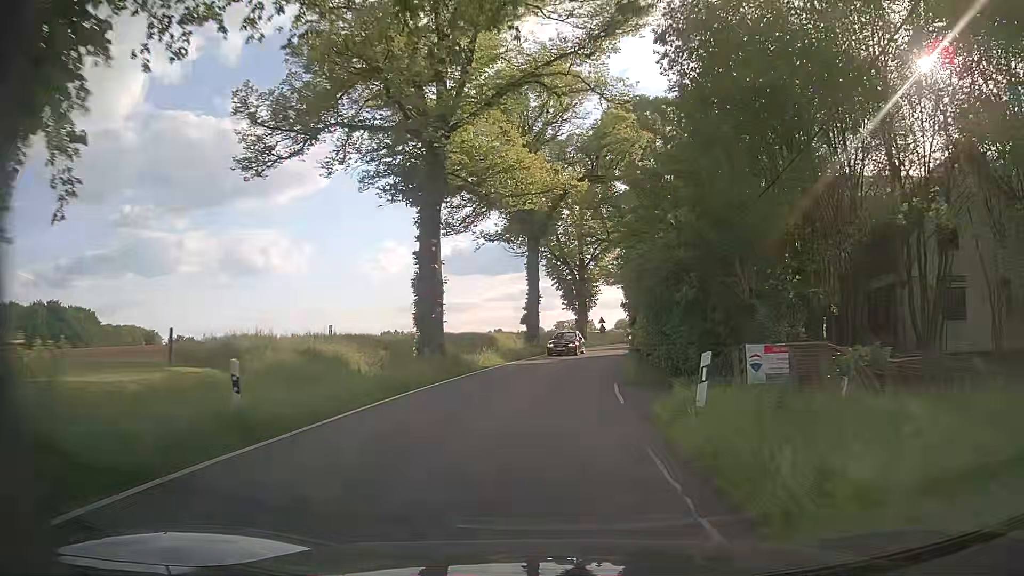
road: tertiary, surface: asphalt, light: Day
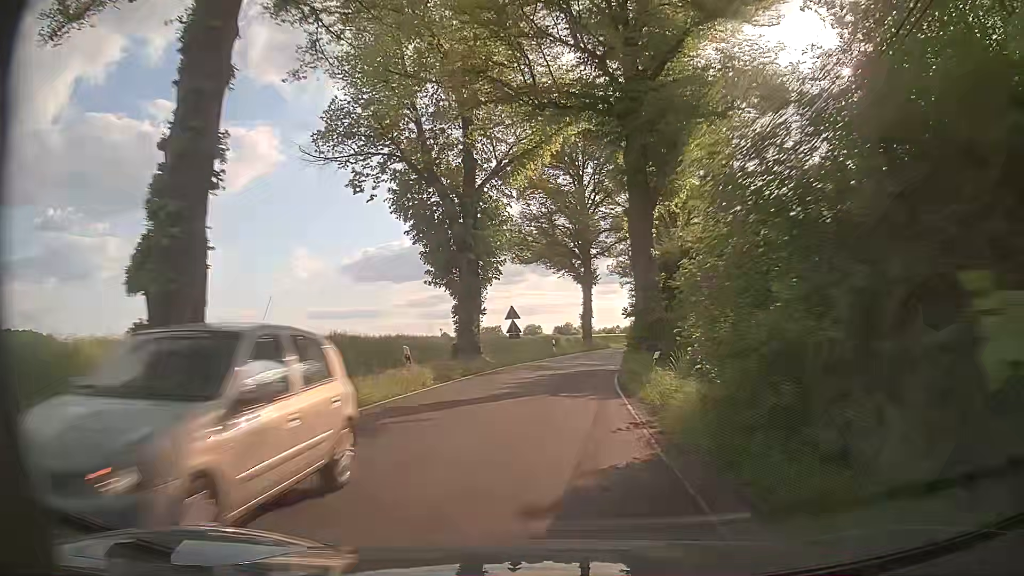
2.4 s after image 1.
(+2.3, +35.8) m; +7°
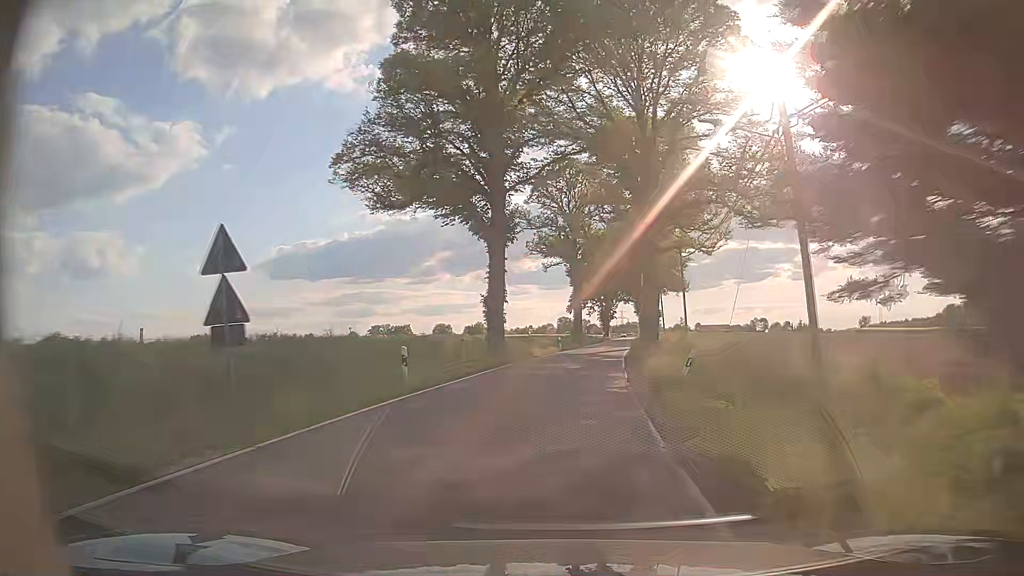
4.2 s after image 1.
(+1.8, +26.7) m; +8°
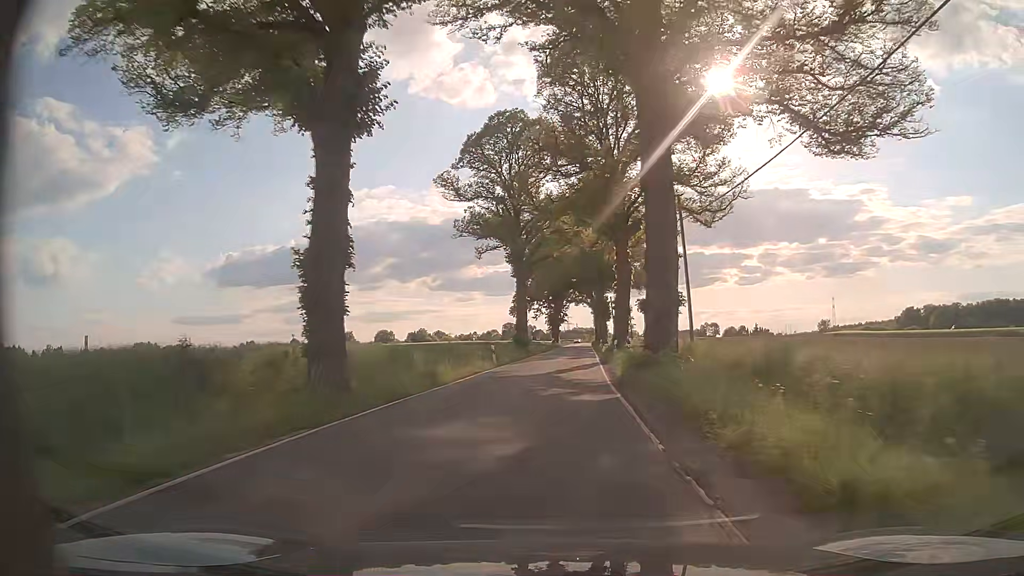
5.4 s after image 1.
(+1.0, +17.9) m; +5°
(0, +10) (0, +20) (+1, +30) (+1, +40) (+2, +50) (+3, +60) (+3, +70) (+4, +80) (+5, +90) (+5, +100) m
